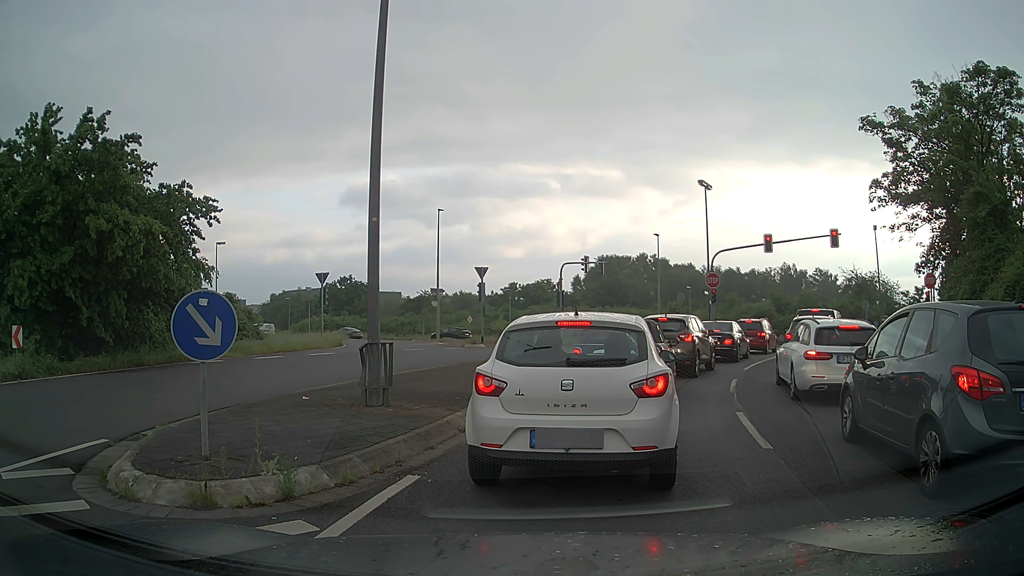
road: unclassified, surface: asphalt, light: Day
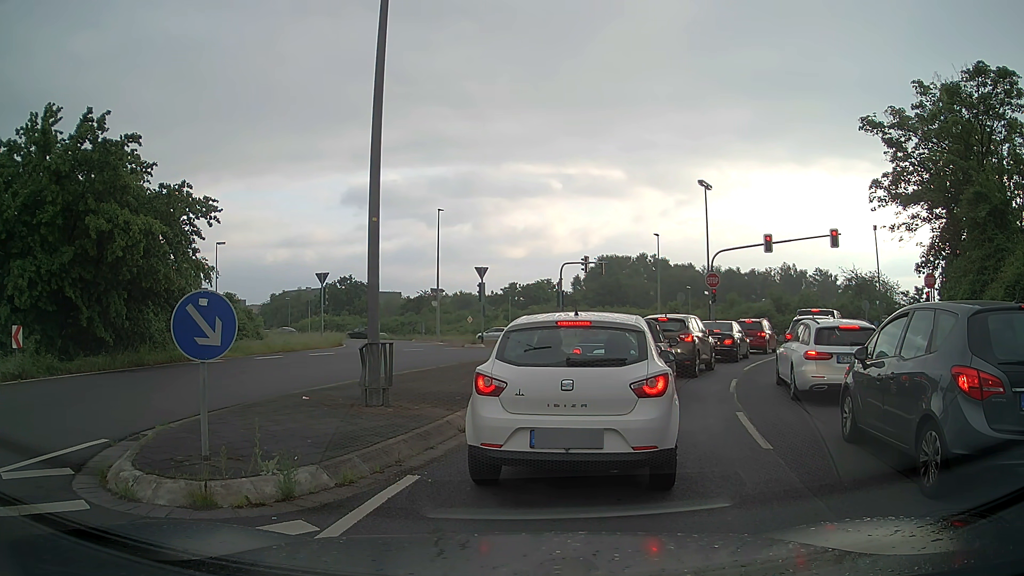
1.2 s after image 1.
(0.0, 0.0) m; 0°
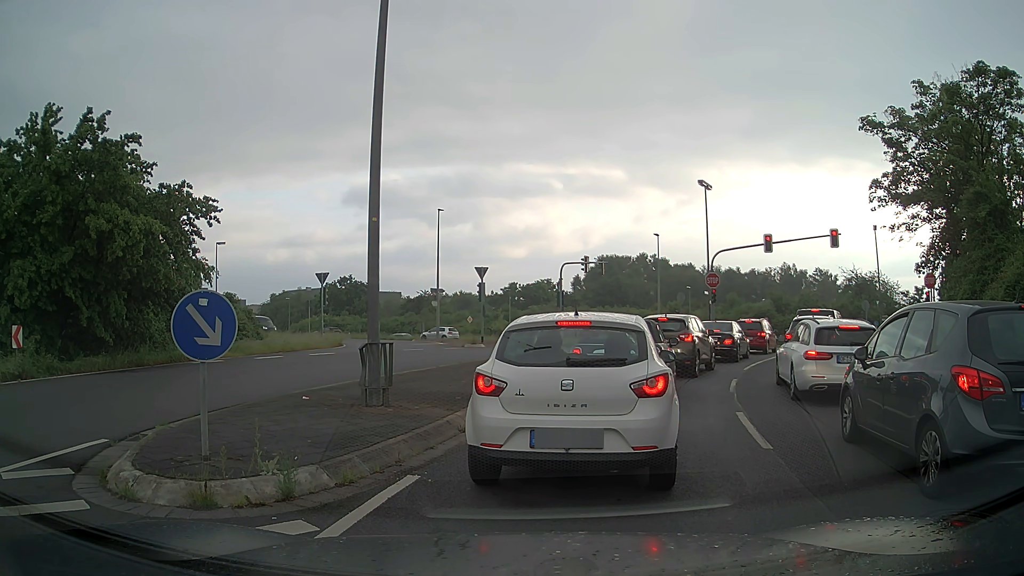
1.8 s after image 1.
(0.0, 0.0) m; 0°
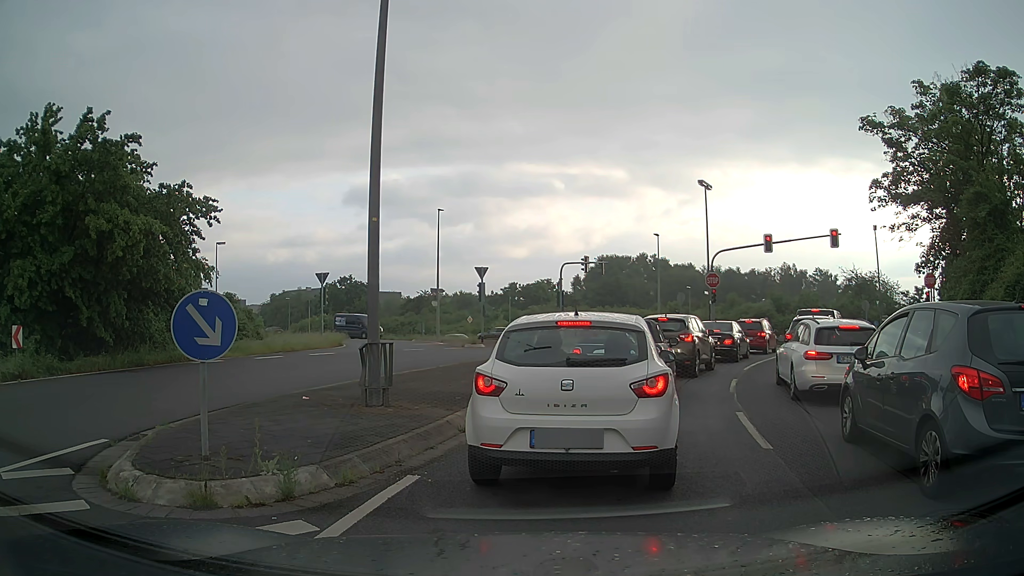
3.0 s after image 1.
(0.0, 0.0) m; 0°
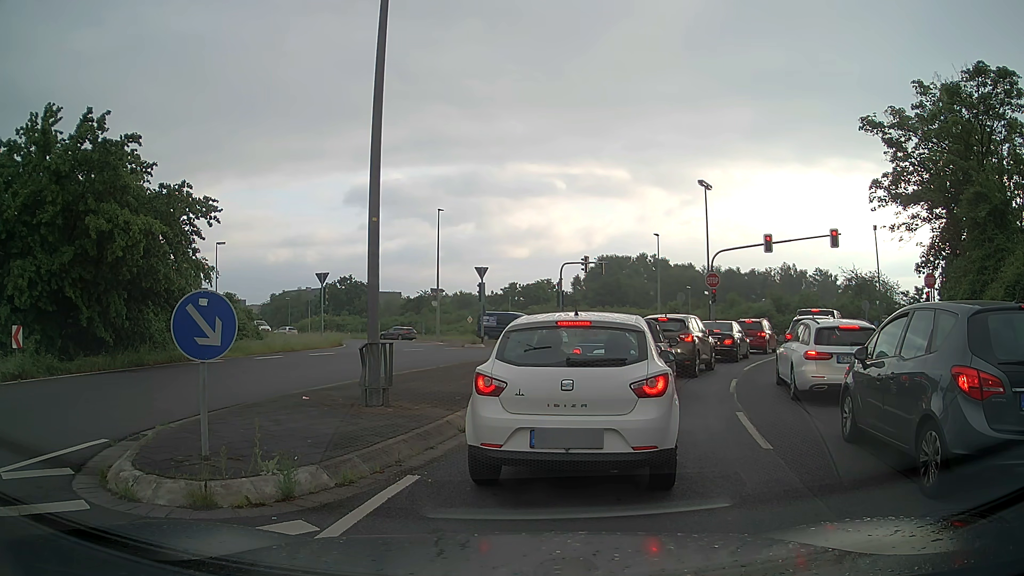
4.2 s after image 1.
(0.0, 0.0) m; 0°
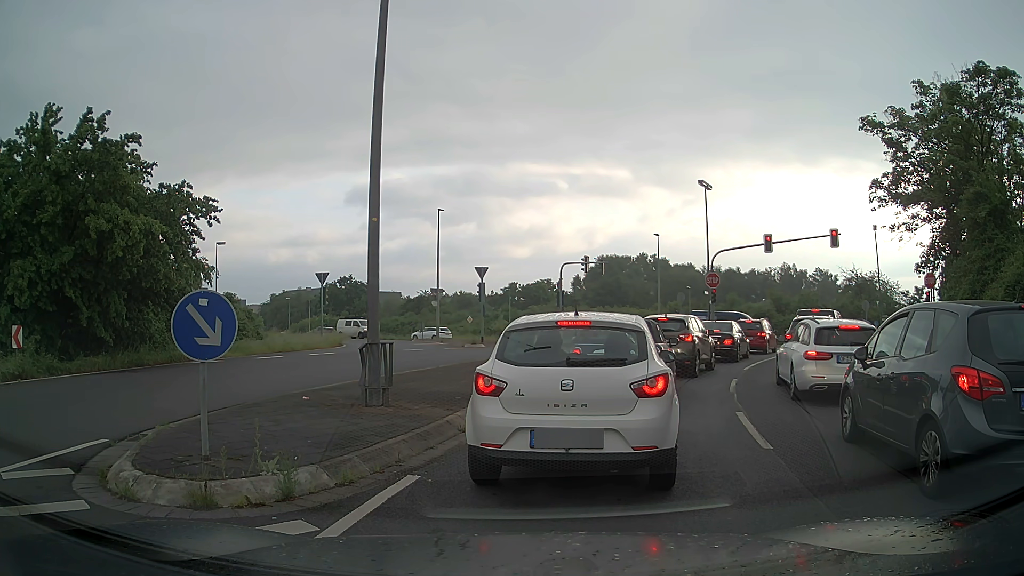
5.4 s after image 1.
(0.0, 0.0) m; 0°
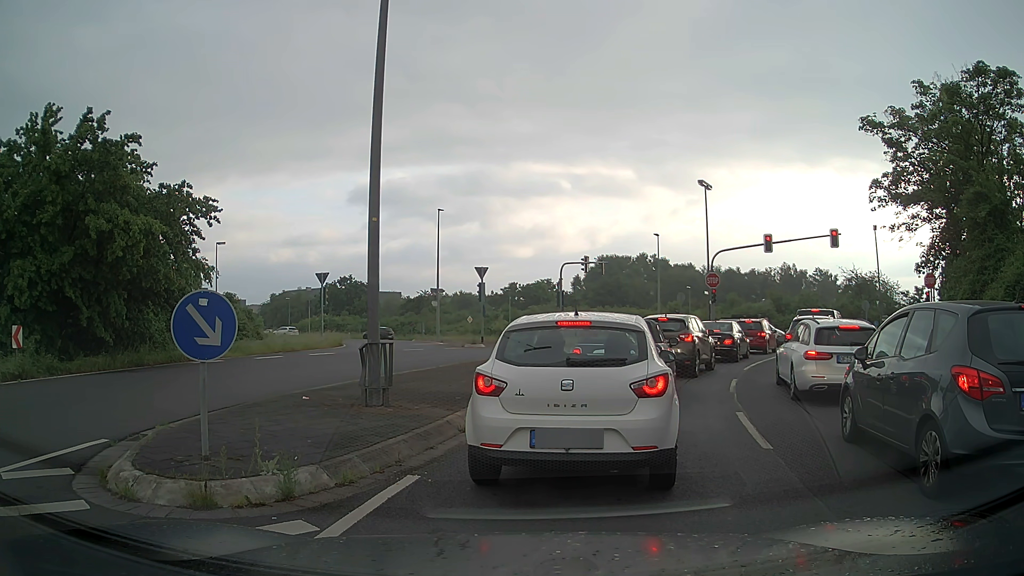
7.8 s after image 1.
(0.0, 0.0) m; 0°
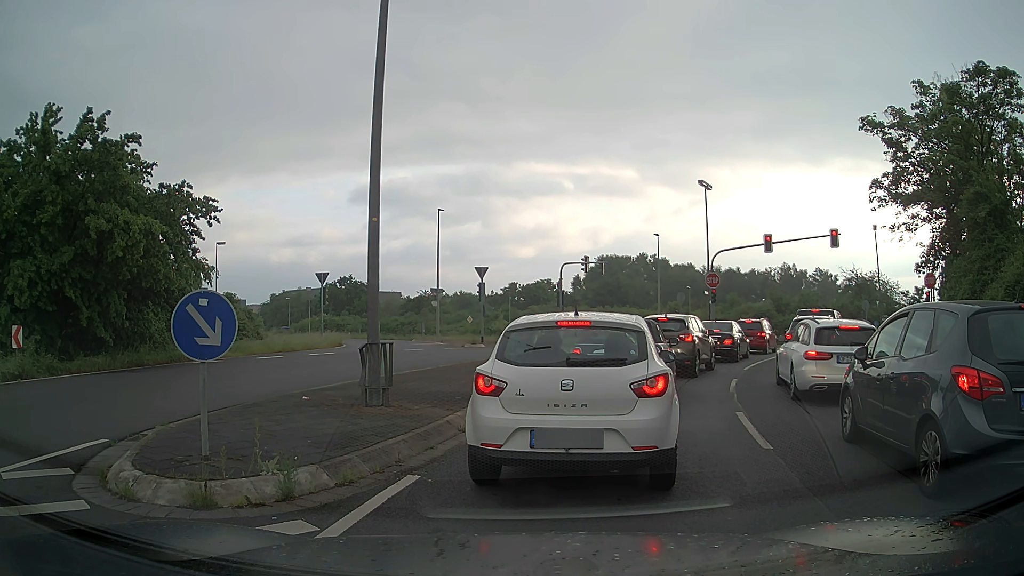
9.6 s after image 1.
(0.0, 0.0) m; 0°
(+1, +10) (+5, +19) (+9, +28) (+14, +37) (+17, +46) (+14, +56) (+6, +63) (-2, +69) (-10, +75) (-18, +81) m
